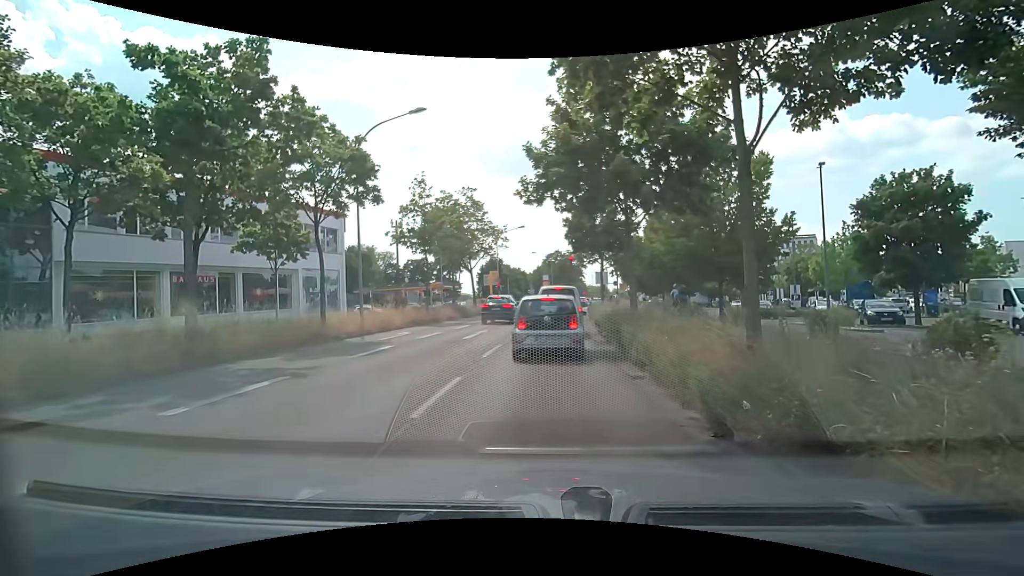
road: primary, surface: asphalt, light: Day
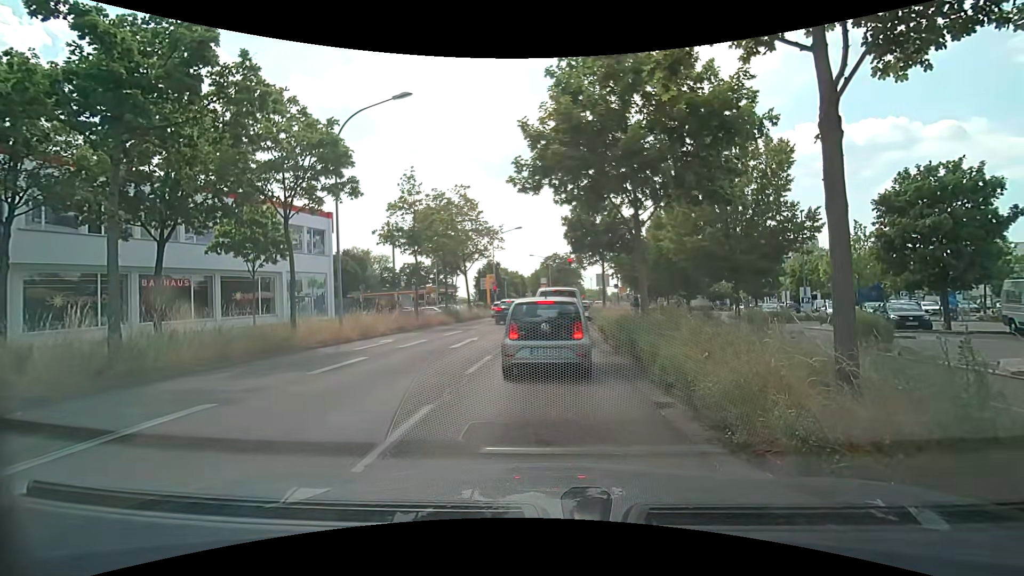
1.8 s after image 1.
(0.0, +2.0) m; 0°
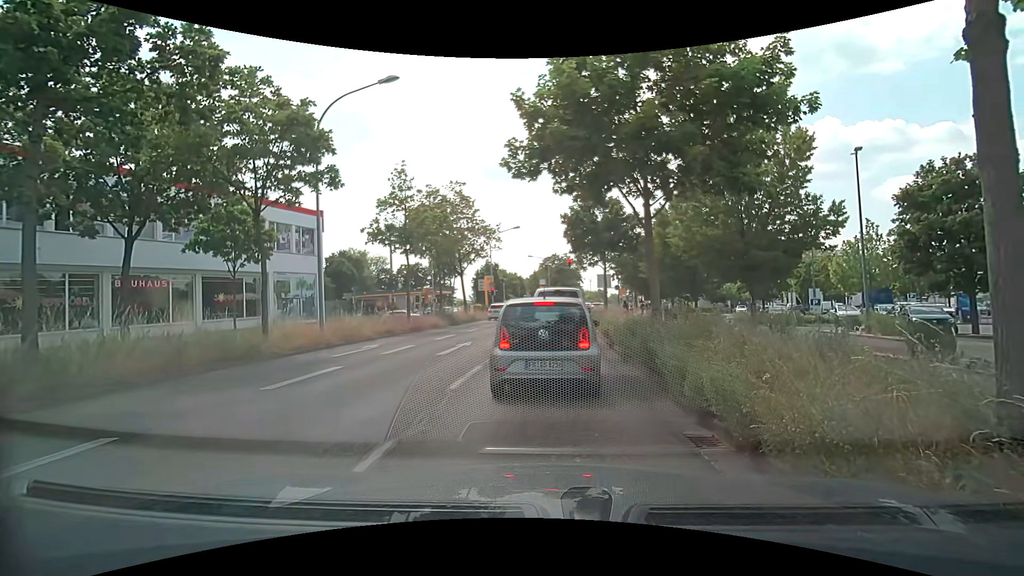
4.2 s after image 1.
(0.0, +1.6) m; 0°
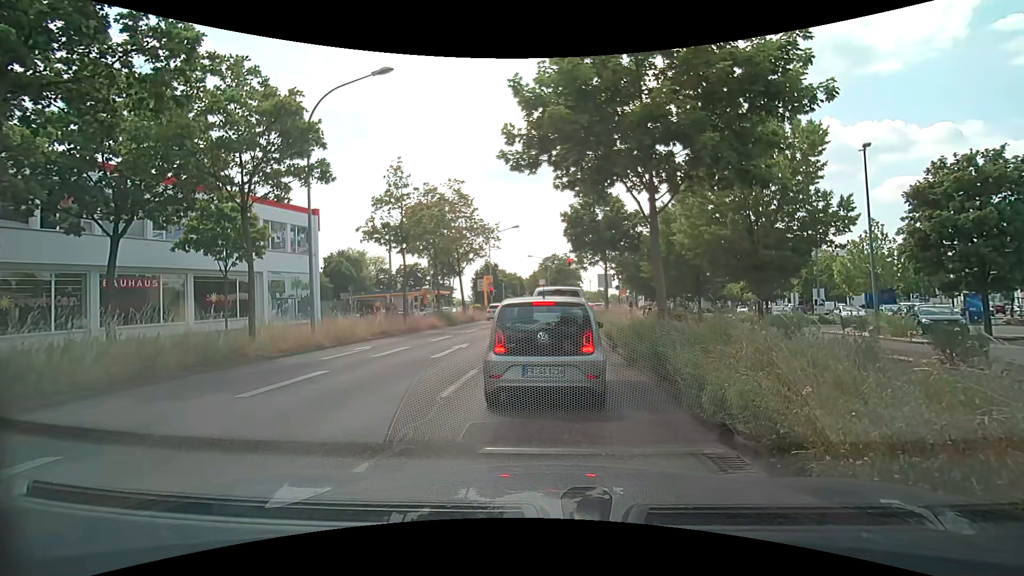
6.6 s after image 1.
(0.0, +0.7) m; 0°
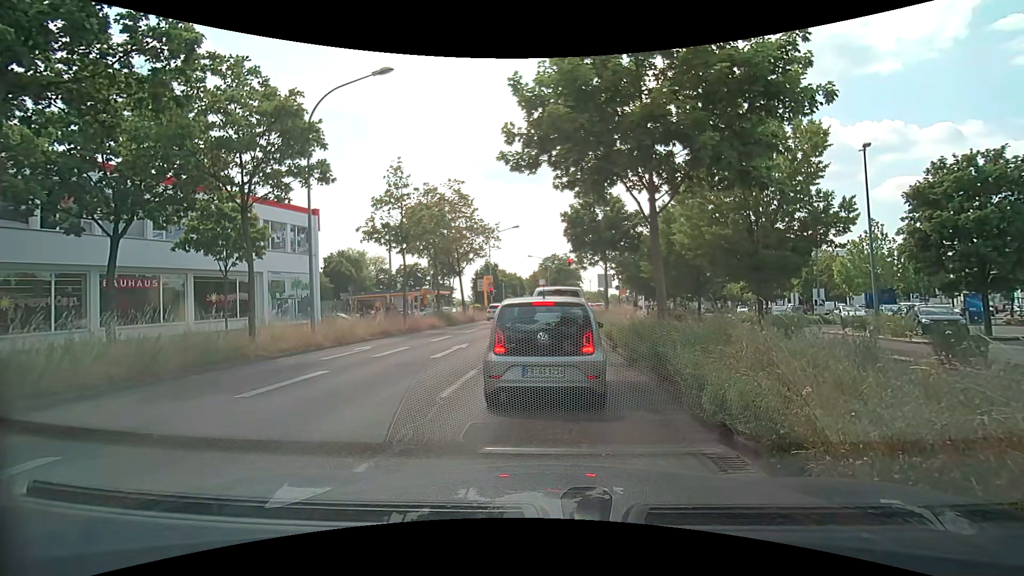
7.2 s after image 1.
(0.0, 0.0) m; 0°
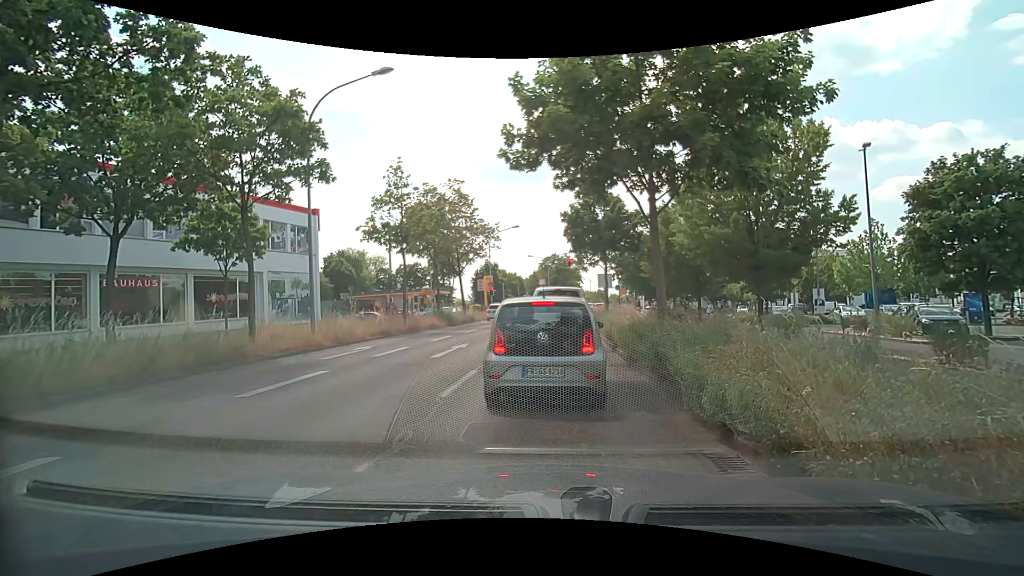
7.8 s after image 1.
(0.0, 0.0) m; 0°
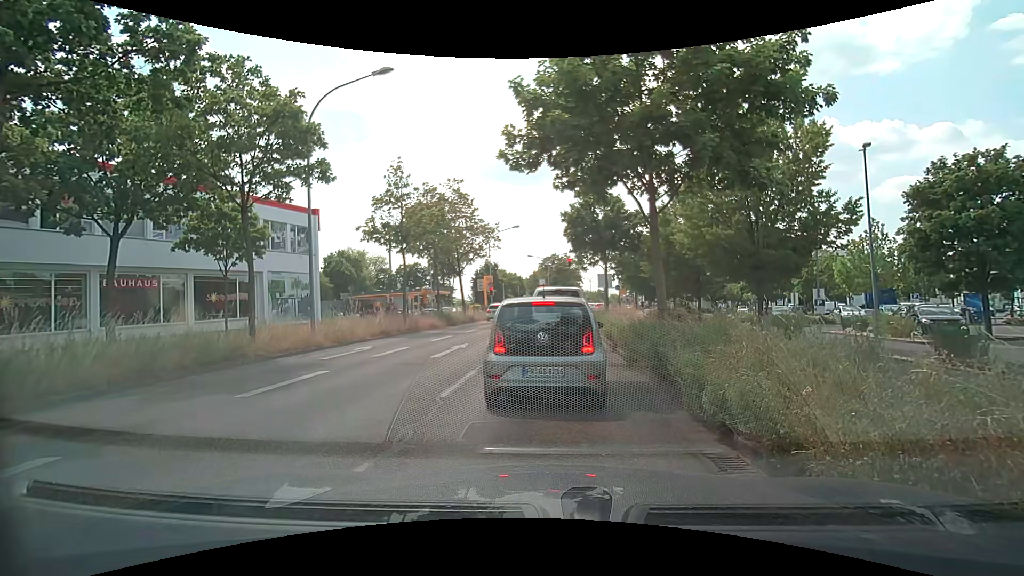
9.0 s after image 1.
(0.0, 0.0) m; 0°
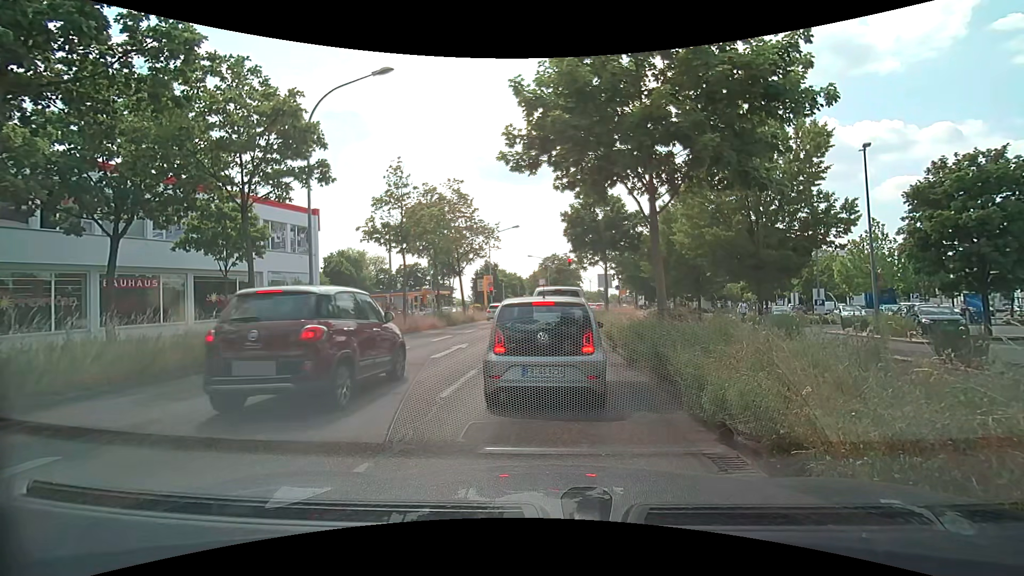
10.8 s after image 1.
(0.0, 0.0) m; 0°
